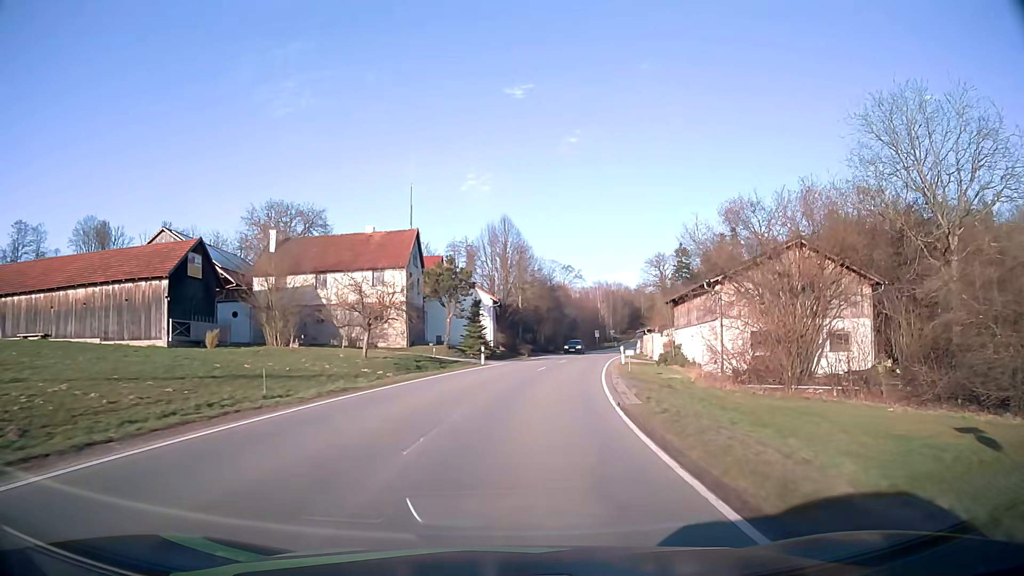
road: tertiary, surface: asphalt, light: Day
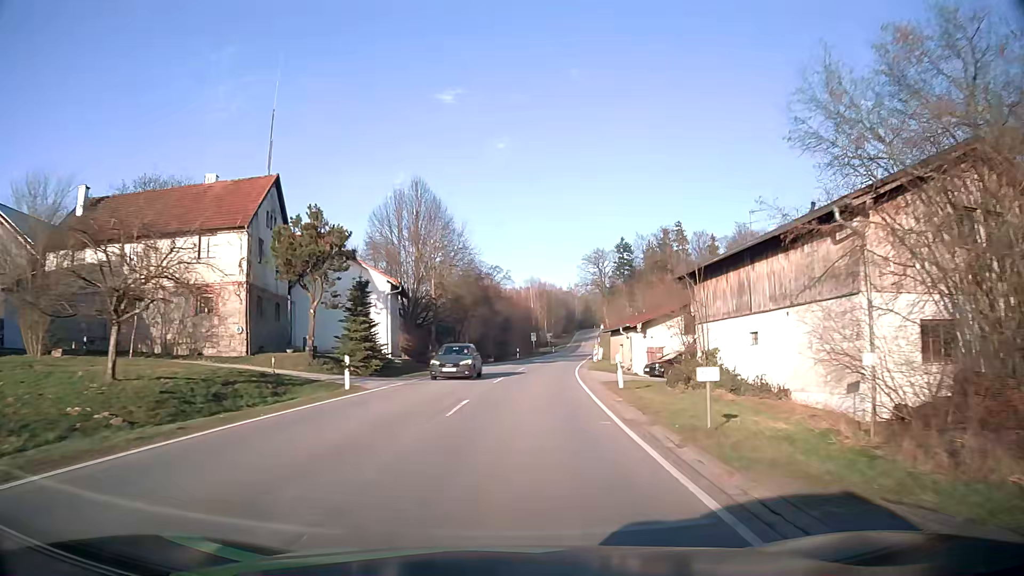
(+1.2, +19.2) m; +6°
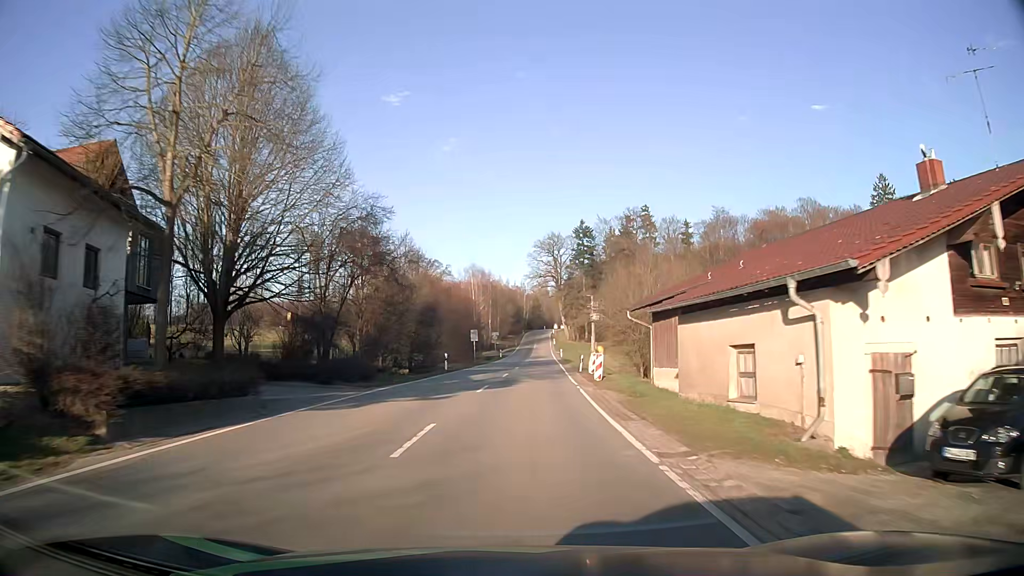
(+1.3, +28.7) m; +5°
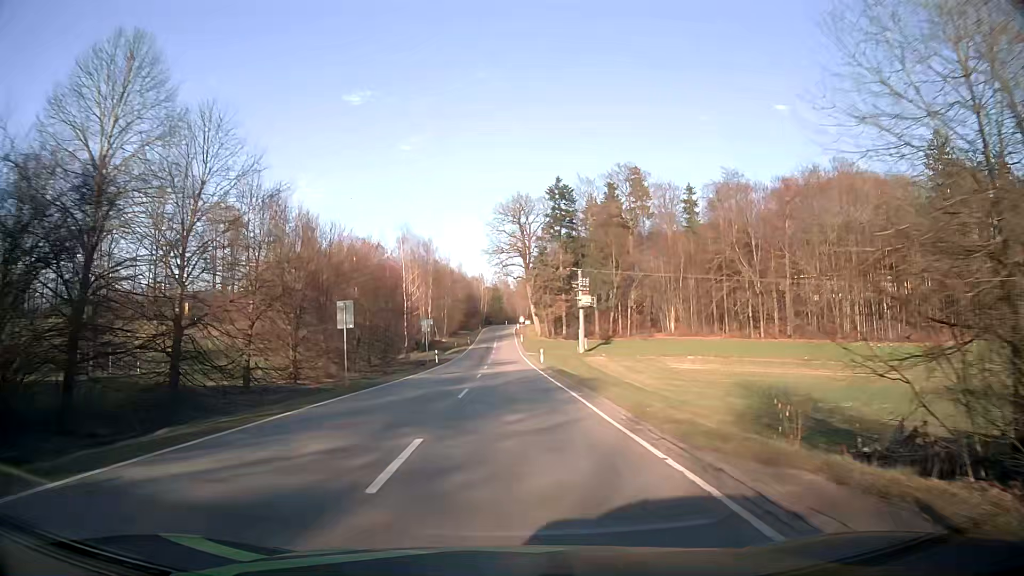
(+1.3, +38.3) m; +3°
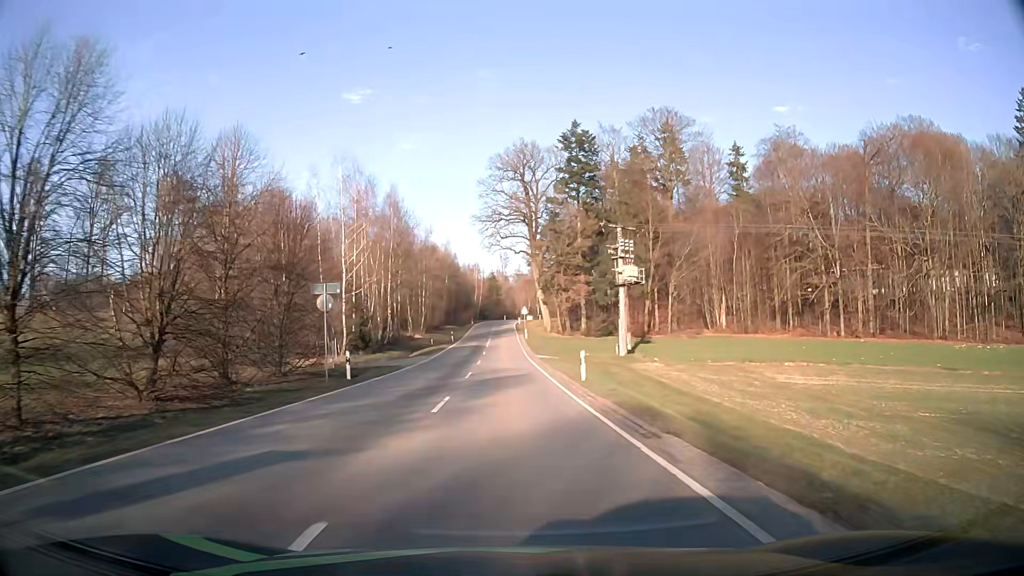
(+0.1, +29.0) m; 0°
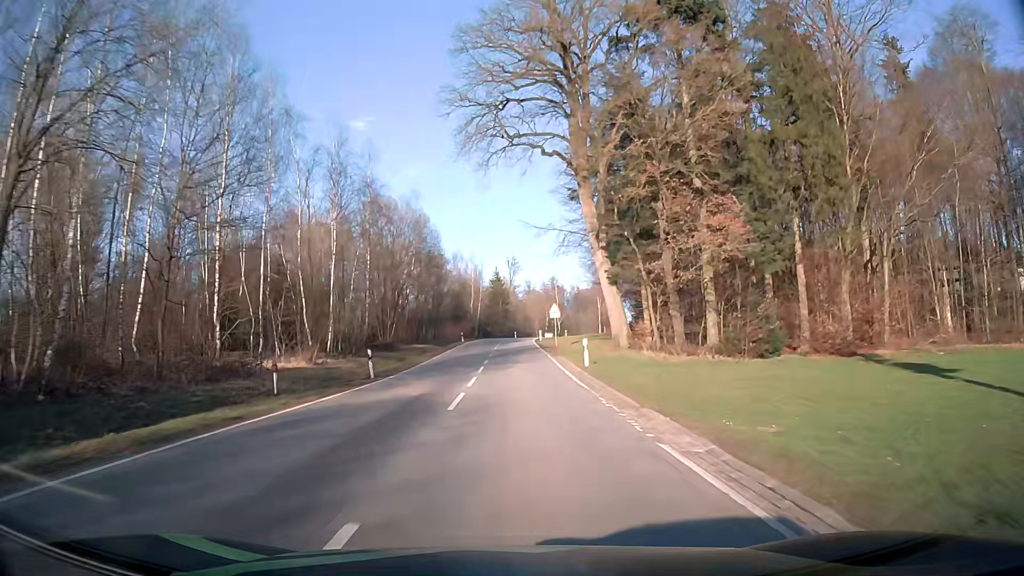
(-0.5, +48.3) m; -1°
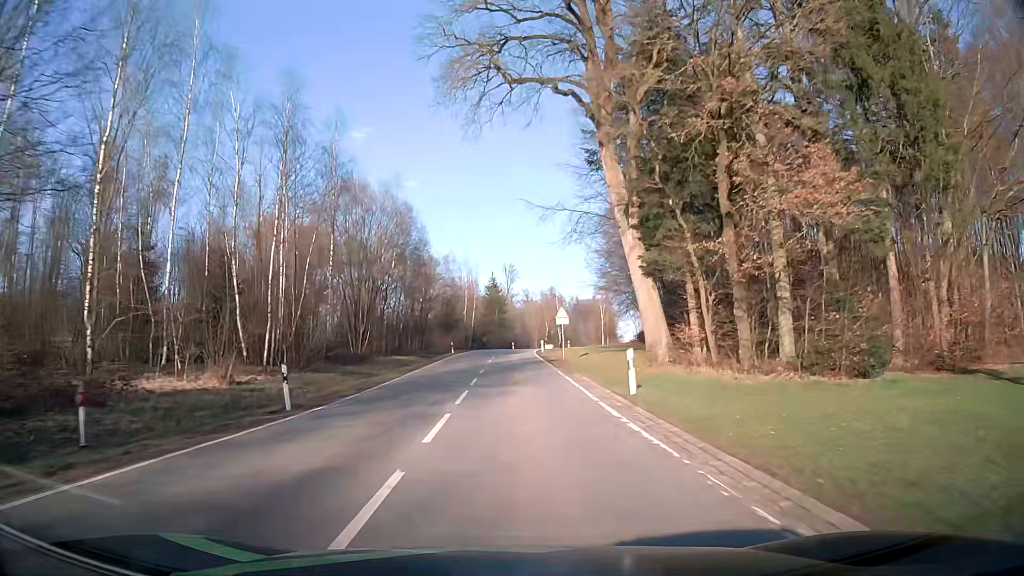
(0.0, +9.6) m; 0°
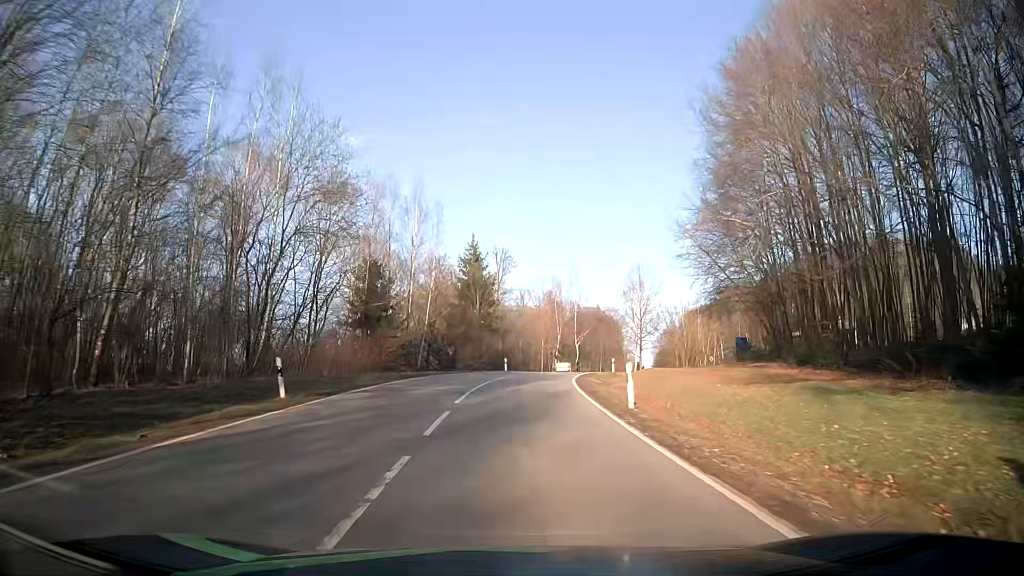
(+0.4, +47.4) m; +1°
(0, +10) (0, +20) (+1, +30) (+3, +40) (+5, +50) (+8, +59) (+12, +68) (+16, +77) (+21, +86) (+27, +94) m
